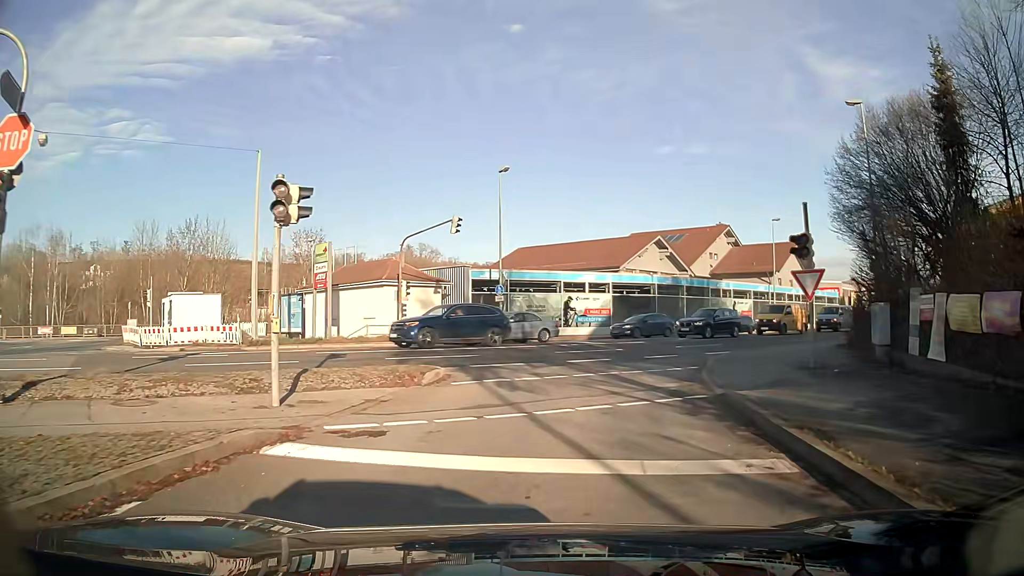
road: tertiary_link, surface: asphalt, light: Day
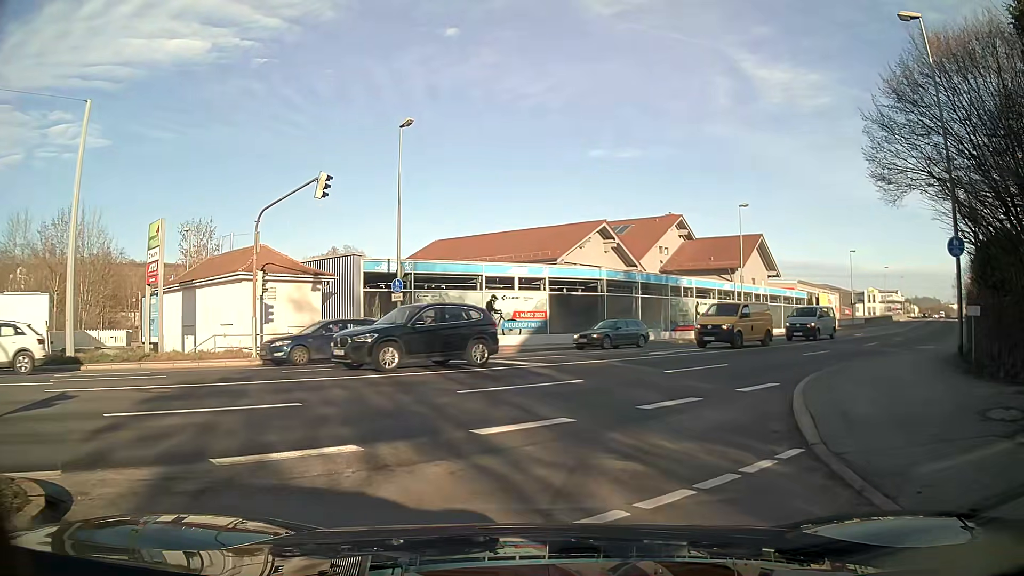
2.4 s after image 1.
(+0.5, +10.2) m; +5°
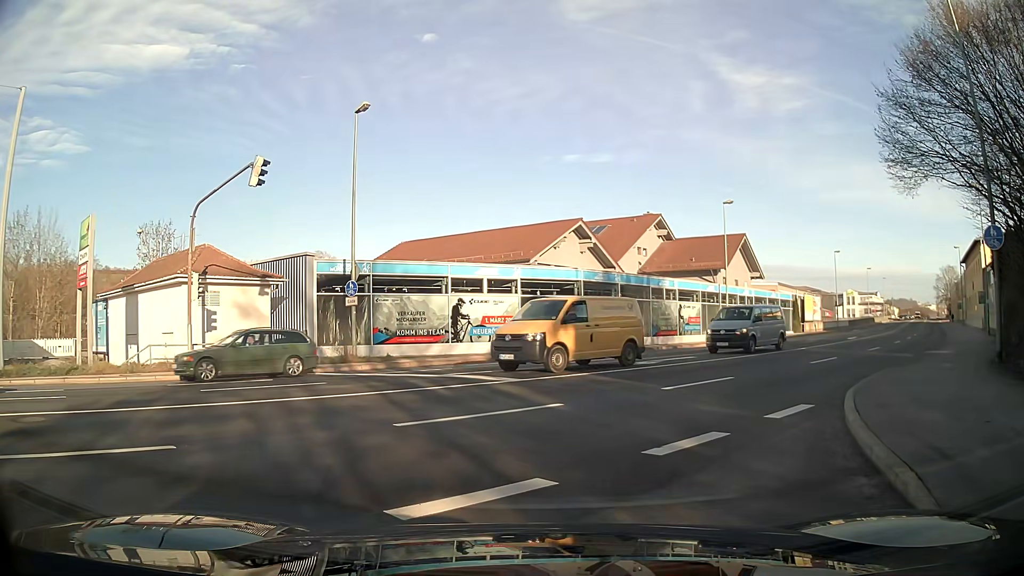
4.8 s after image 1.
(+0.1, +2.9) m; +2°
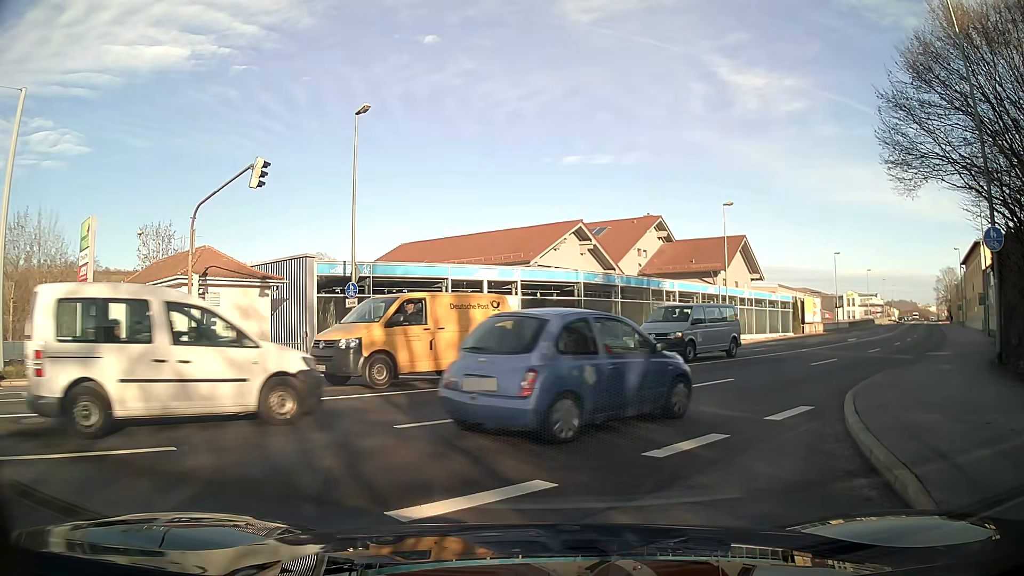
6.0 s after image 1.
(0.0, +0.1) m; 0°
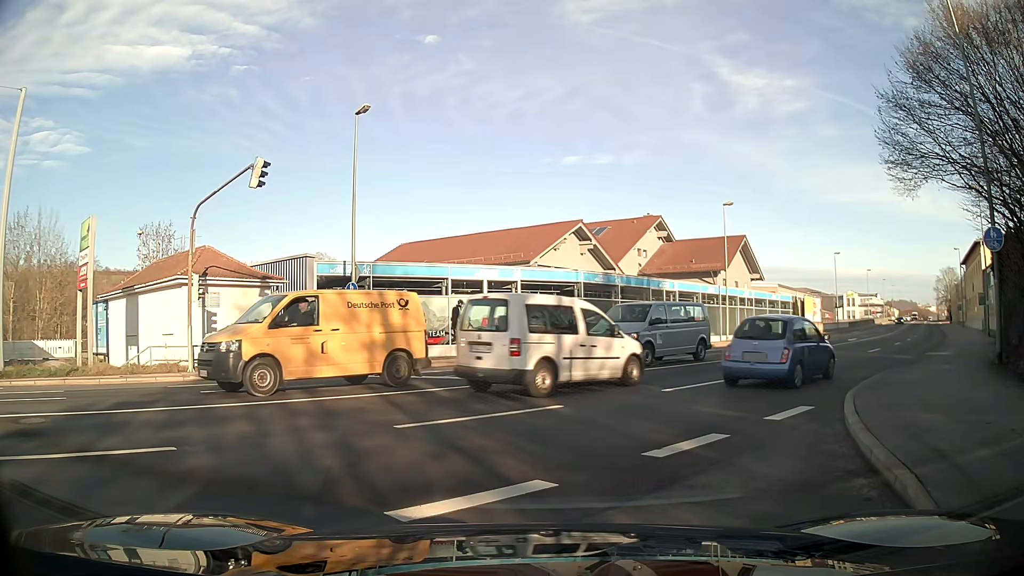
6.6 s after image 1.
(0.0, 0.0) m; 0°
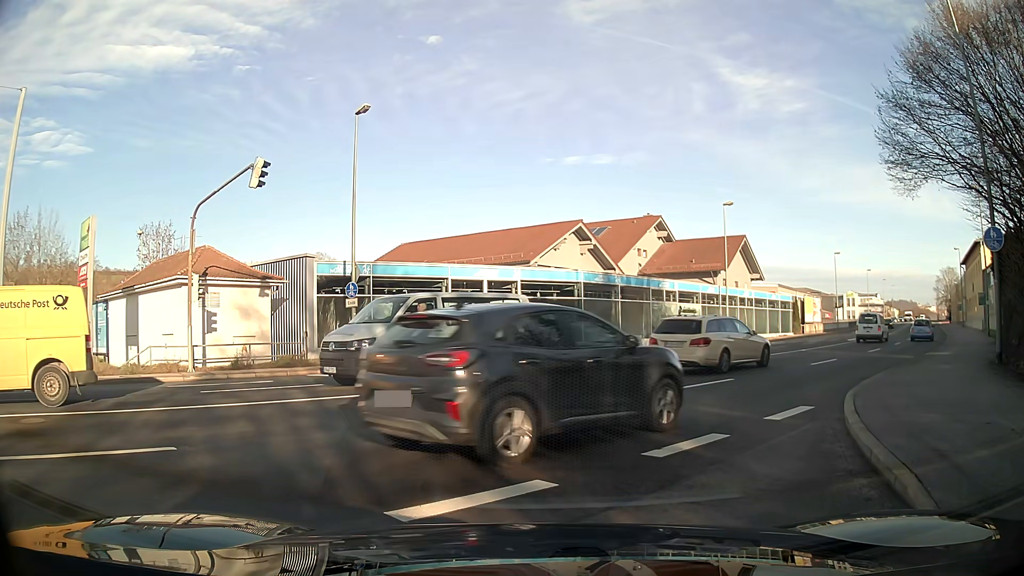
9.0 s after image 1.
(0.0, 0.0) m; 0°
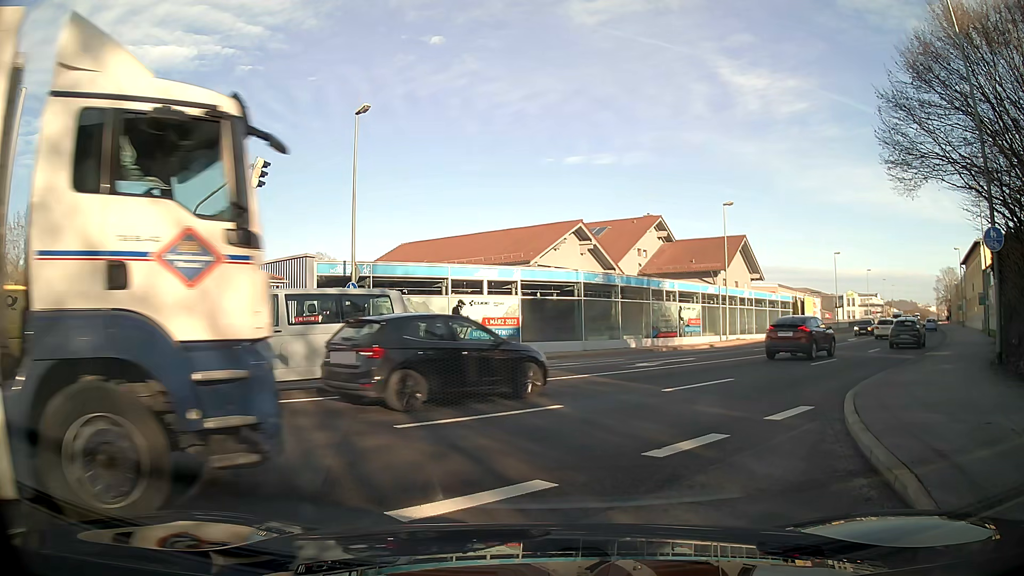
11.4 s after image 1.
(0.0, 0.0) m; 0°
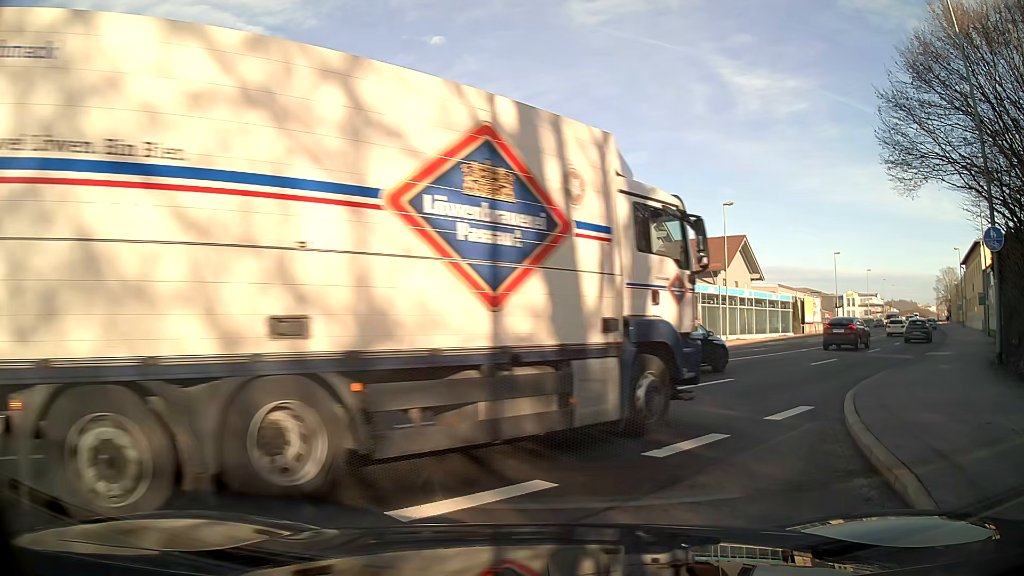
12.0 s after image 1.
(0.0, 0.0) m; 0°
